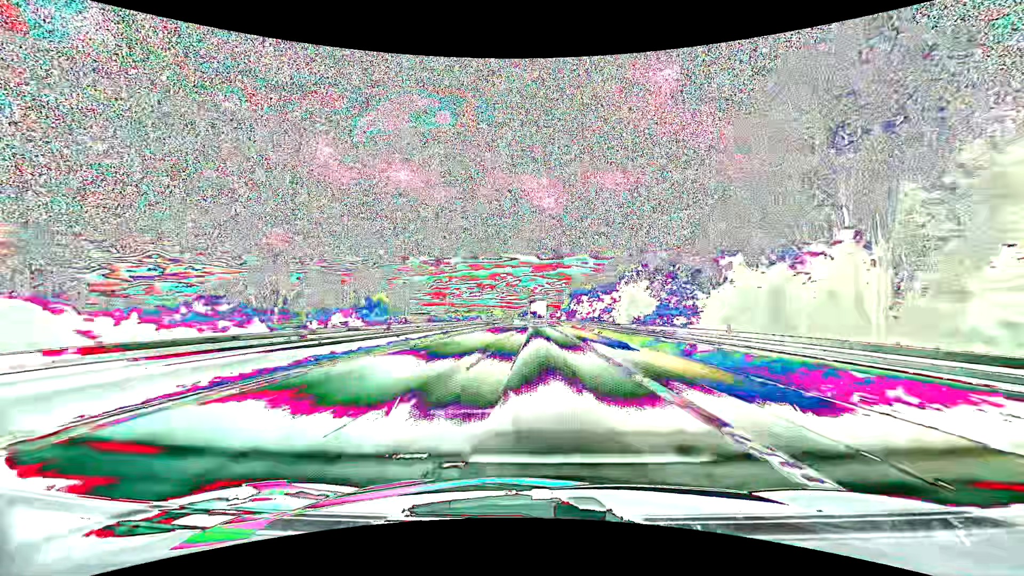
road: motorway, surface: asphalt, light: Day
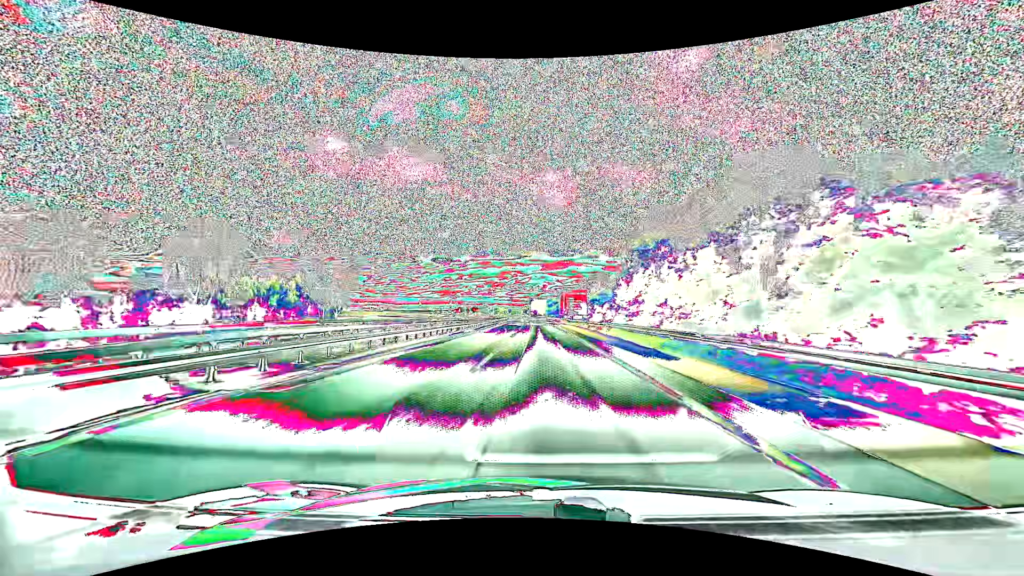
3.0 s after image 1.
(-0.7, +72.6) m; -1°
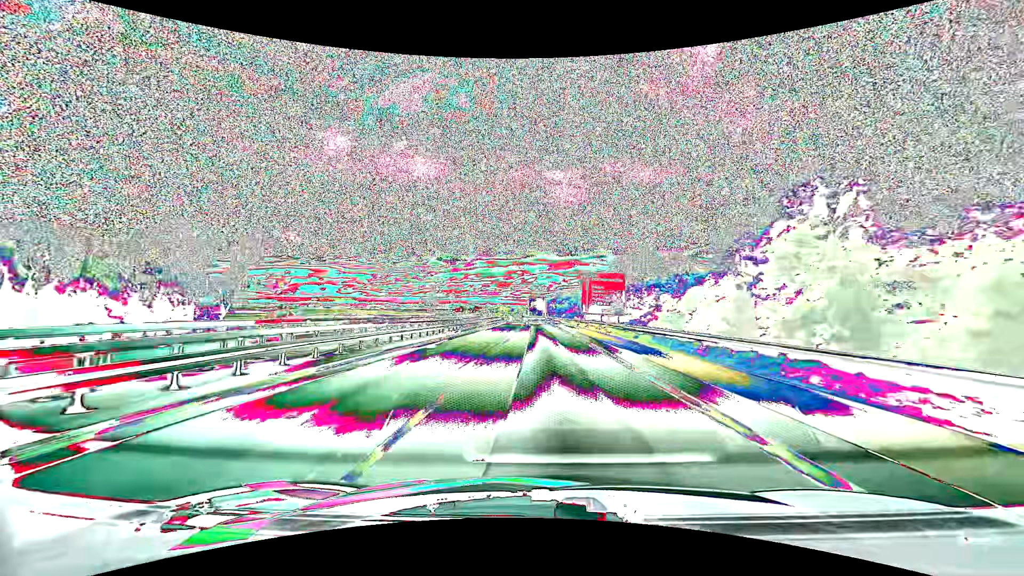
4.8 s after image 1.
(-0.3, +45.5) m; -1°
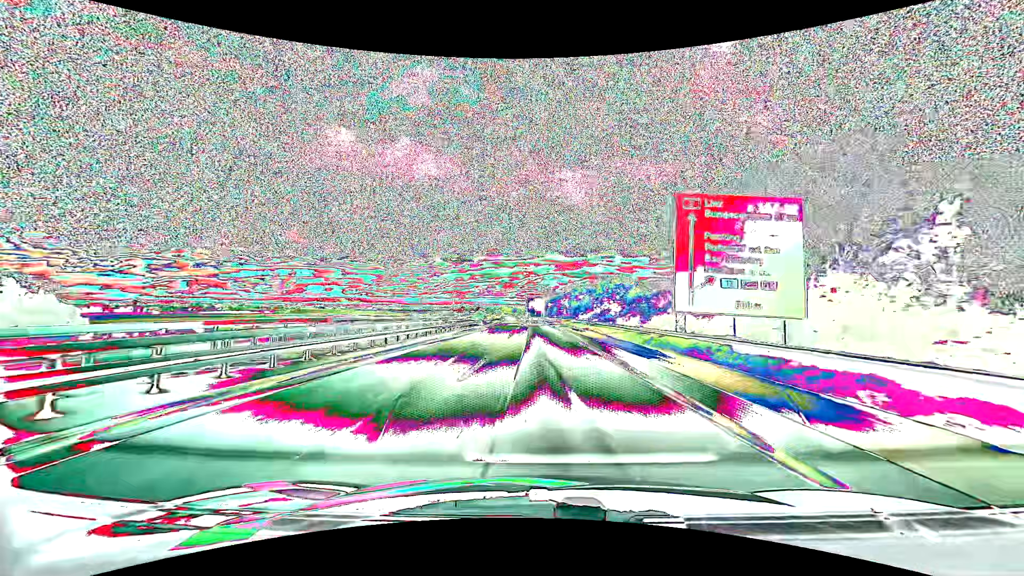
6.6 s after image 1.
(-0.2, +46.8) m; 0°
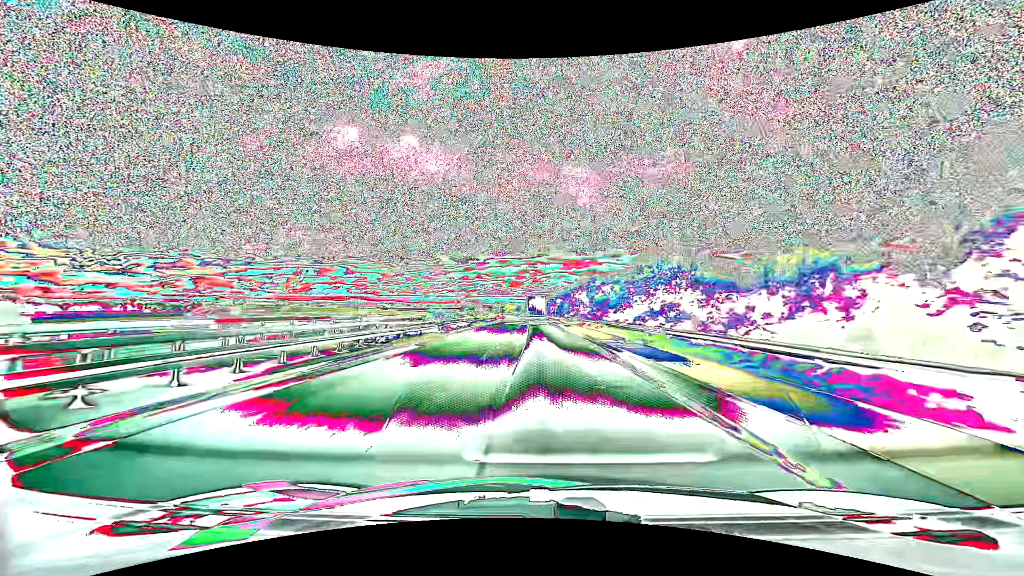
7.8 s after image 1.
(-0.2, +31.7) m; -1°
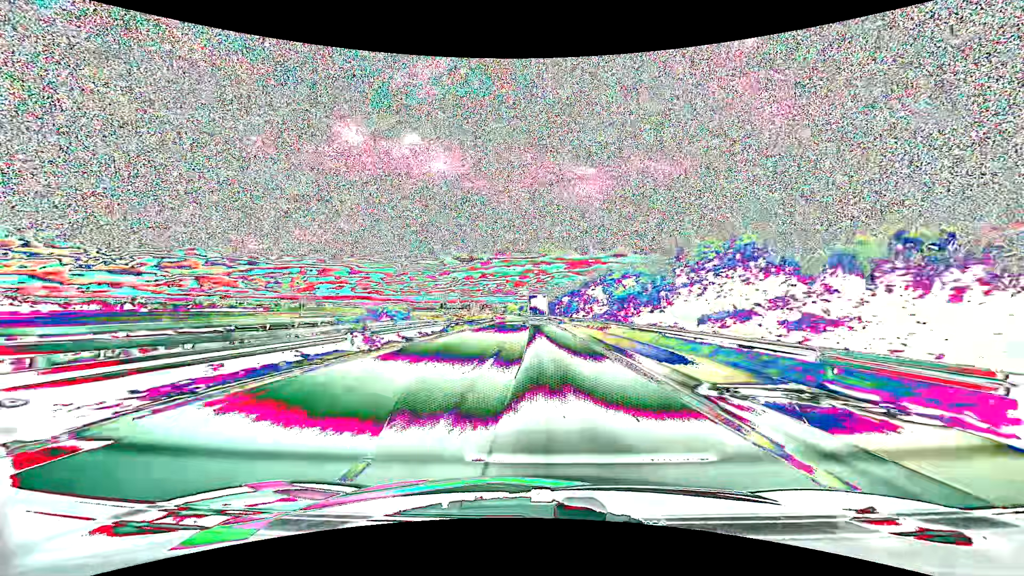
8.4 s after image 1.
(-0.1, +15.9) m; -1°
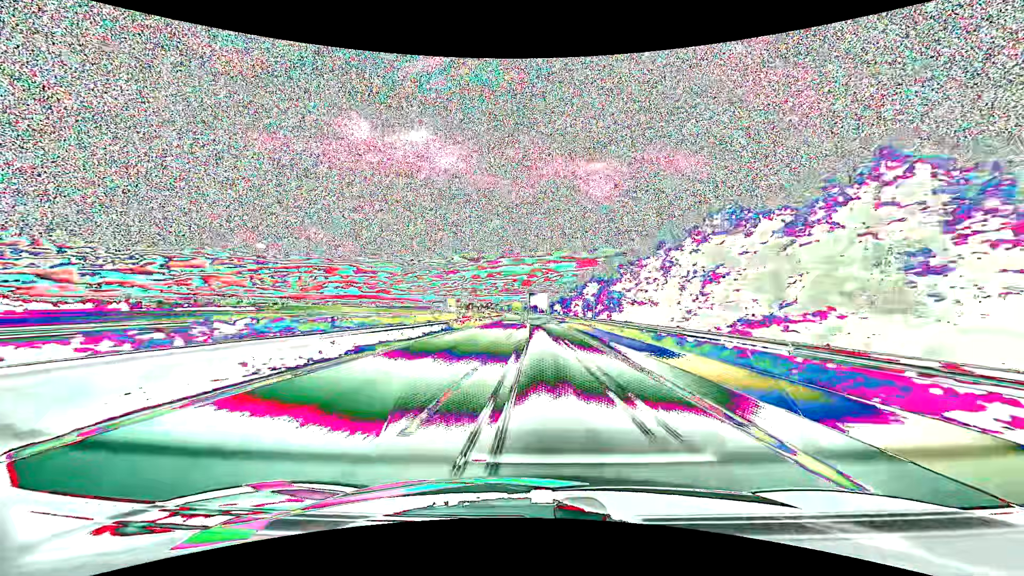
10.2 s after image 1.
(-0.4, +47.1) m; -1°
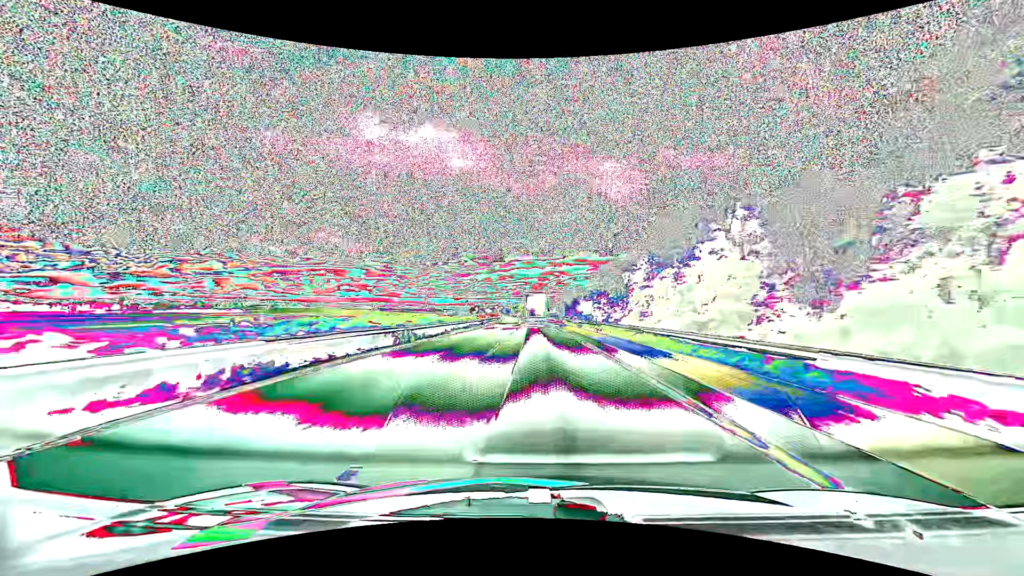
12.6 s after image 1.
(-0.6, +61.2) m; -1°
(0, +10) (0, +20) (0, +30) (0, +40) (-1, +50) (-1, +60) (-1, +70) (-1, +80) (-2, +90) (-2, +100) m
